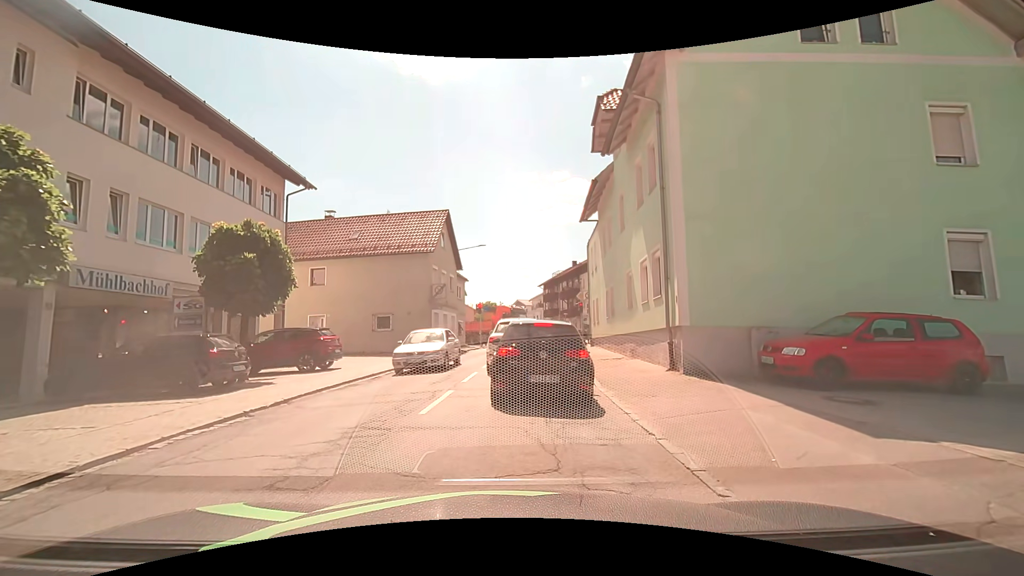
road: secondary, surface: asphalt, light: Day
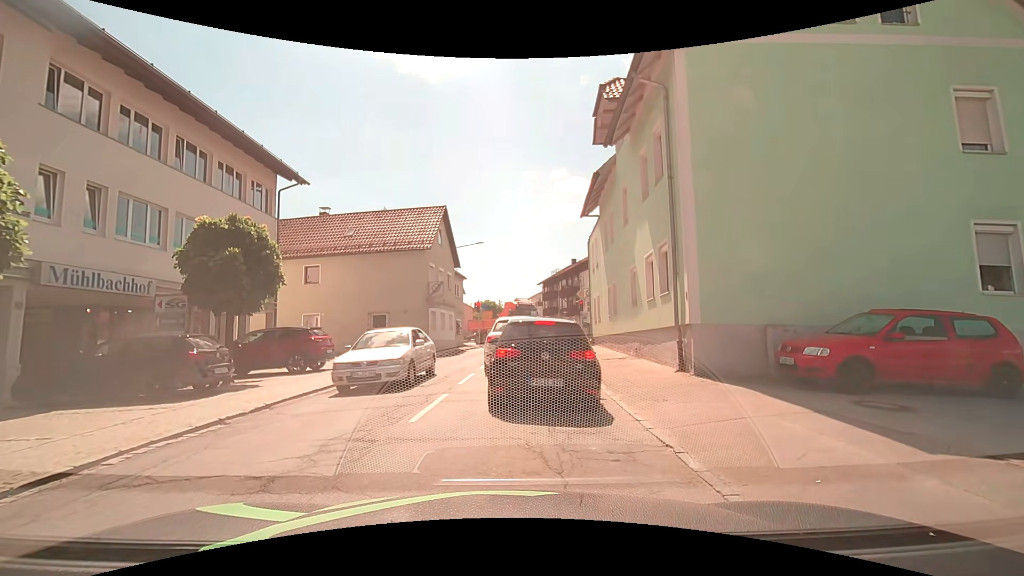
(0.0, +0.7) m; 0°
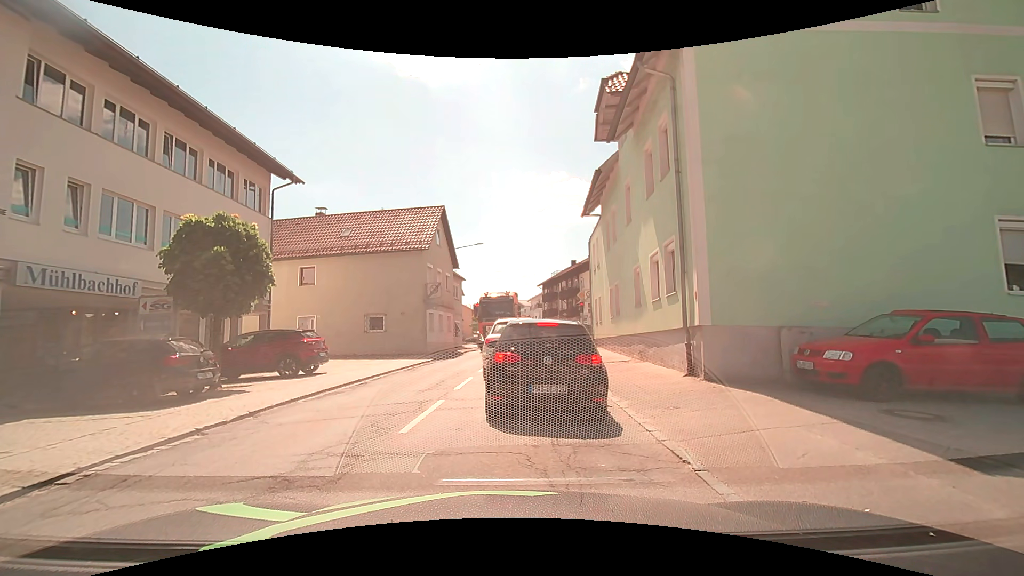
(0.0, +0.6) m; 0°
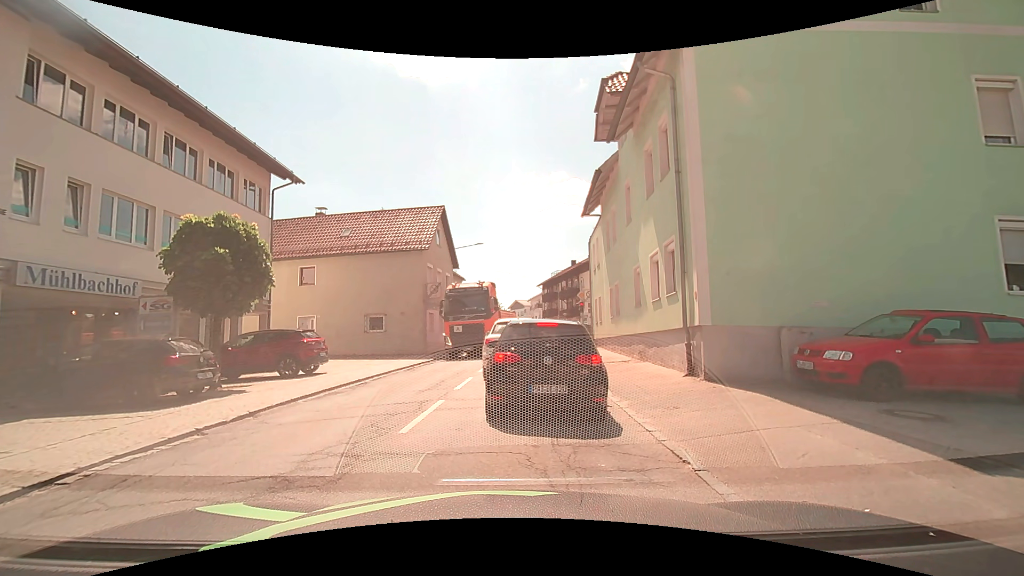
(0.0, 0.0) m; 0°
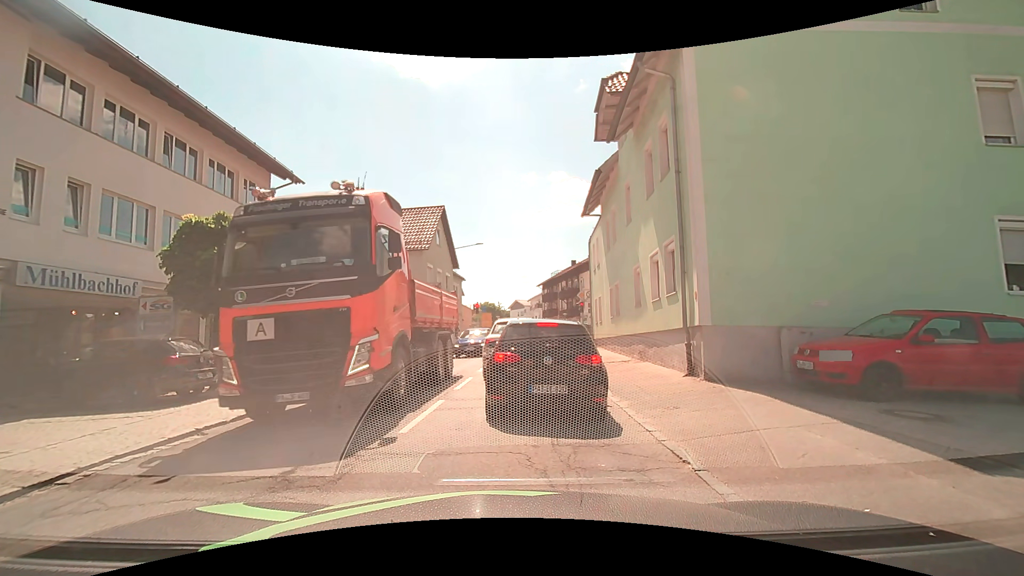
(0.0, 0.0) m; 0°
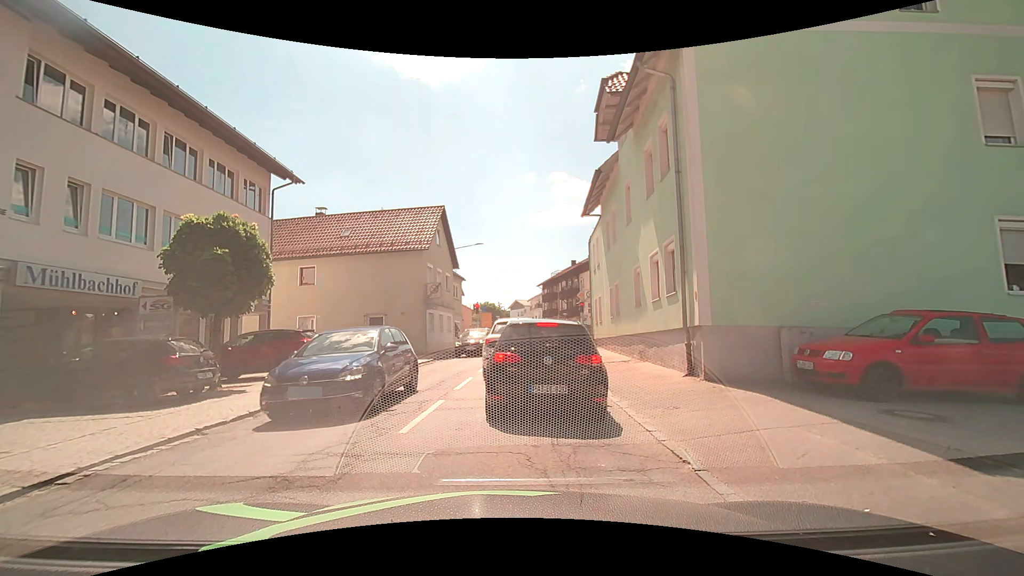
(0.0, 0.0) m; 0°
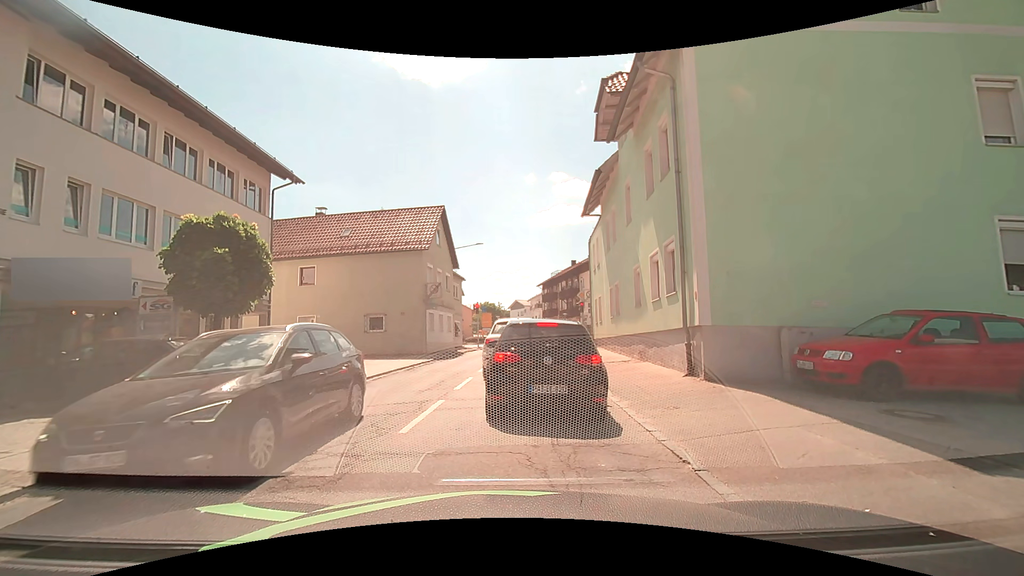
(0.0, 0.0) m; 0°
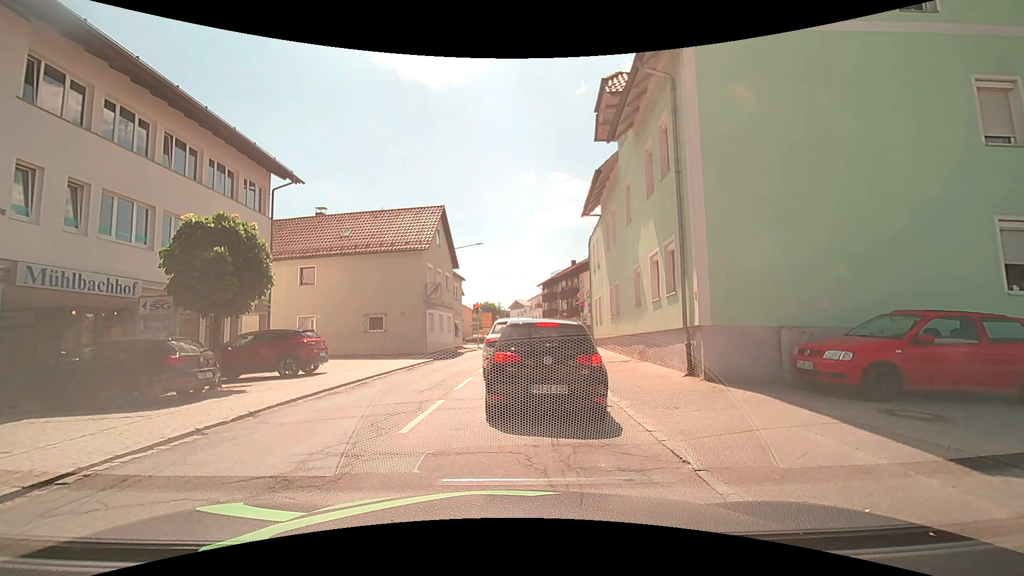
(0.0, 0.0) m; 0°
(0, +10) (+1, +20) (+2, +30) (+4, +40) (+6, +50) (+3, +58) (-7, +61) (-17, +61) (-27, +60) (-37, +59) m
